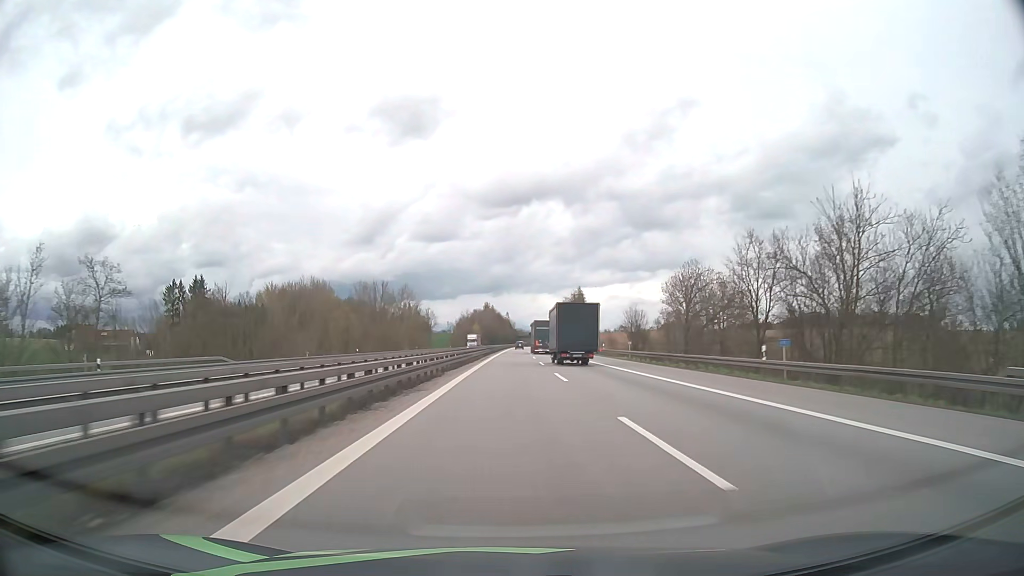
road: motorway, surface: asphalt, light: Day
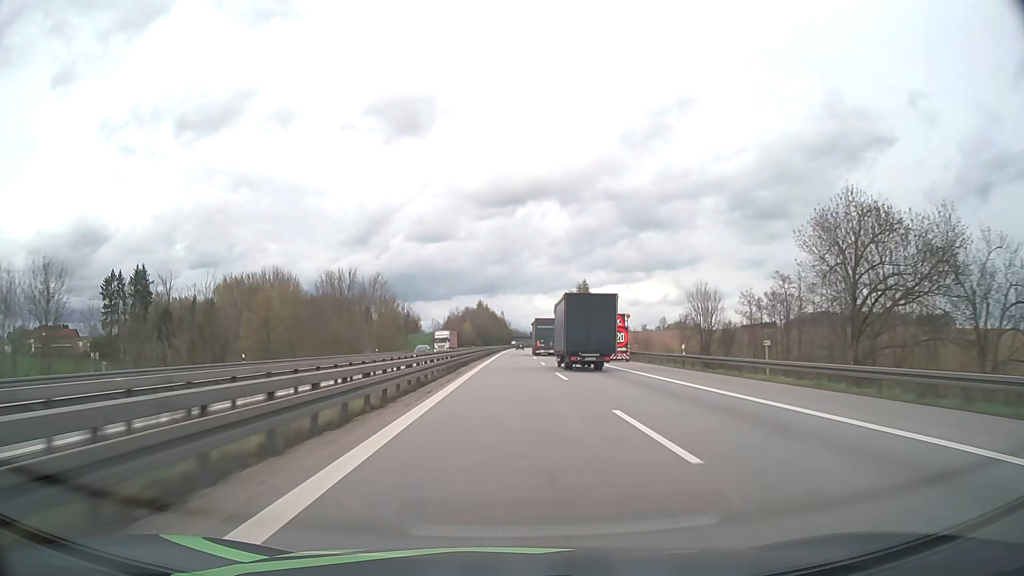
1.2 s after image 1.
(+0.2, +35.1) m; +1°
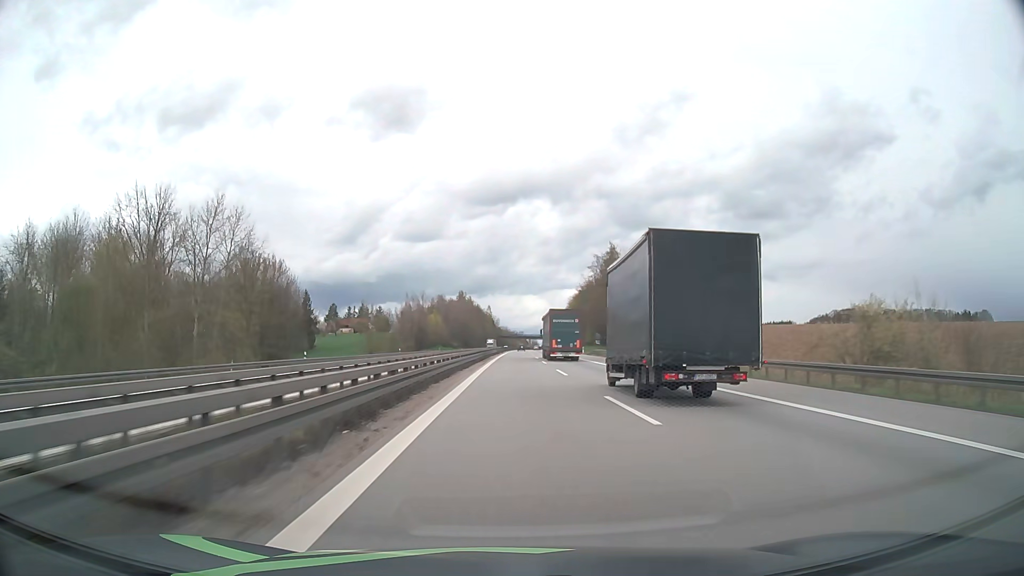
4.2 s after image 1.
(+0.6, +87.0) m; +1°
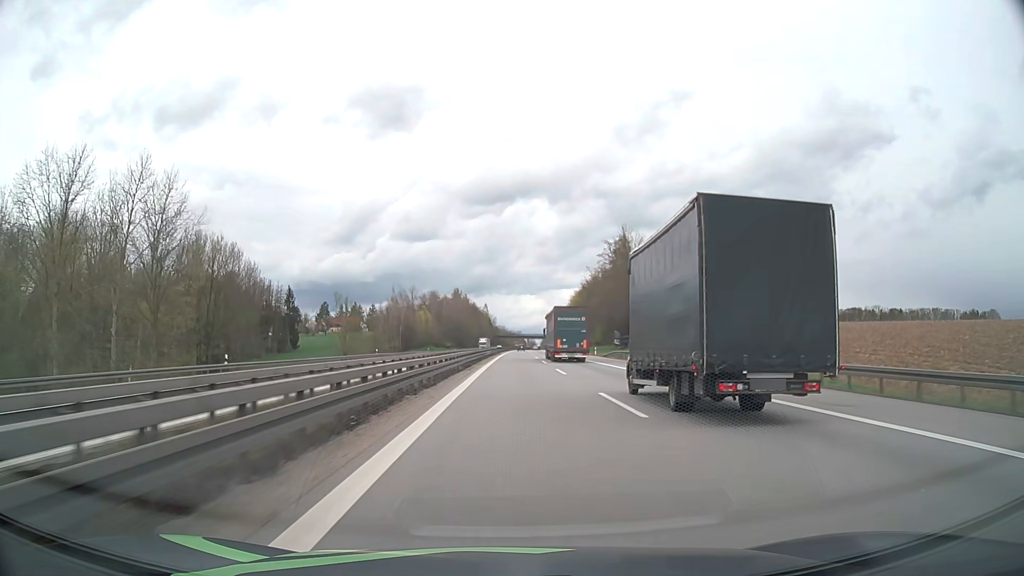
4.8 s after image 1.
(0.0, +17.2) m; 0°
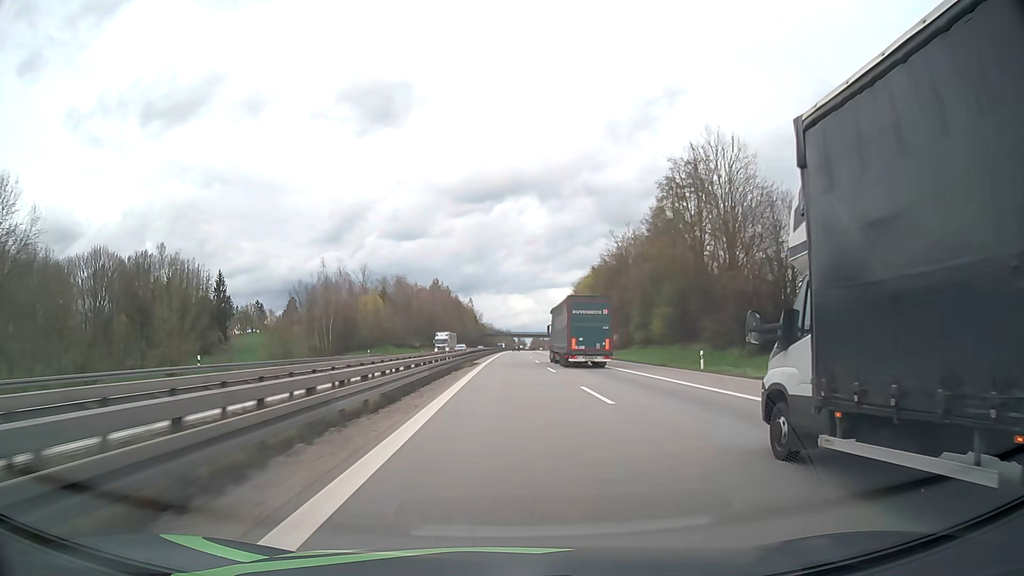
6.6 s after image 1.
(+0.4, +51.4) m; +1°
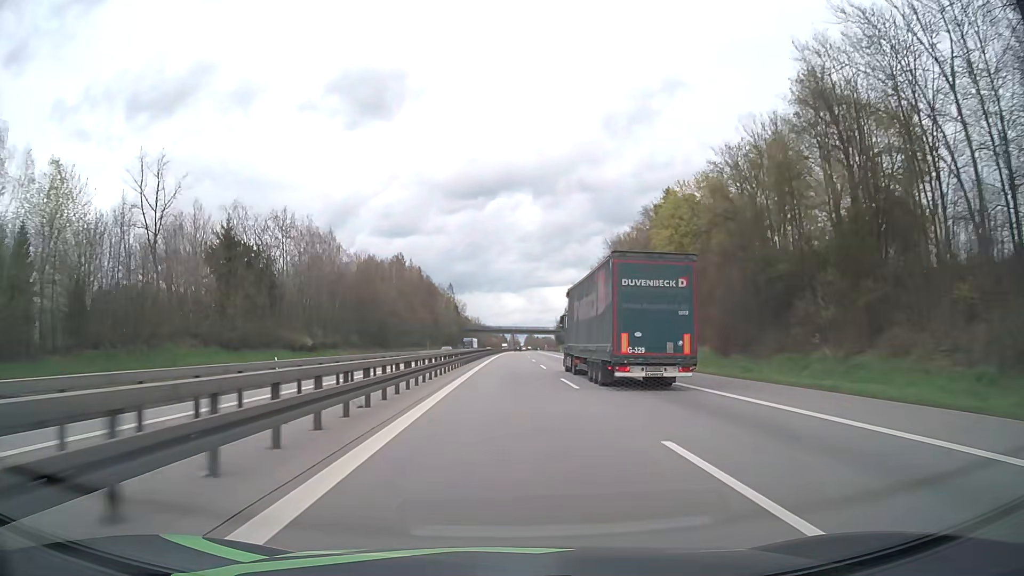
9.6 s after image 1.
(+0.7, +85.0) m; +1°
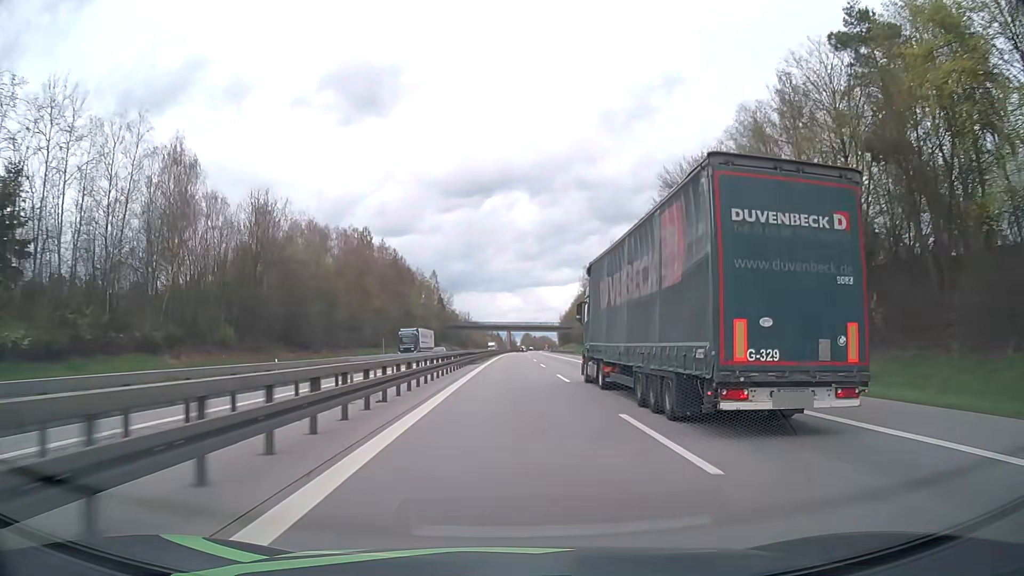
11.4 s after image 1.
(+0.1, +50.7) m; 0°
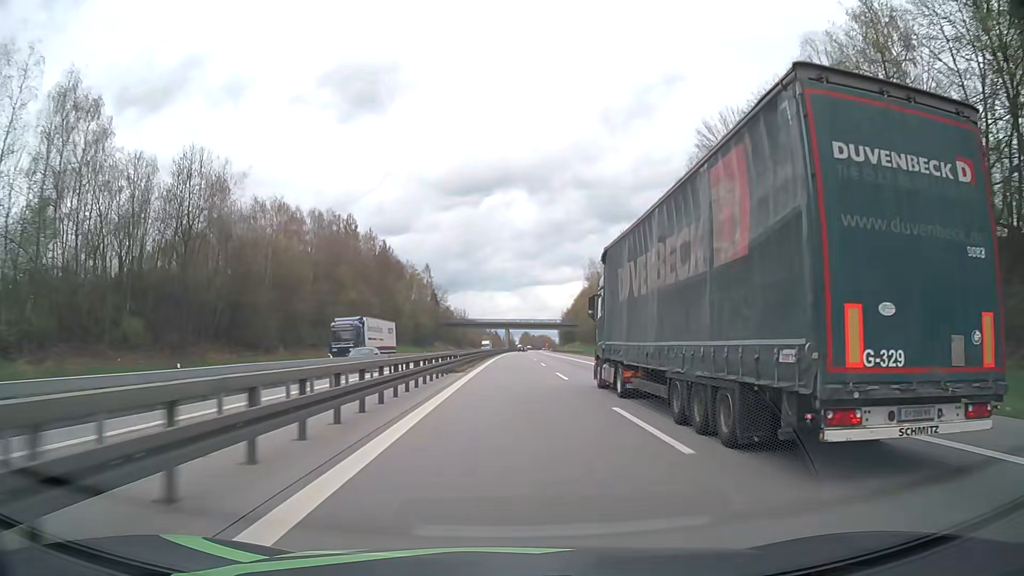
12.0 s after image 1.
(+0.1, +16.8) m; 0°
(0, +10) (0, +20) (0, +30) (0, +40) (0, +50) (0, +60) (0, +70) (+1, +80) (+1, +90) (+1, +100) m
